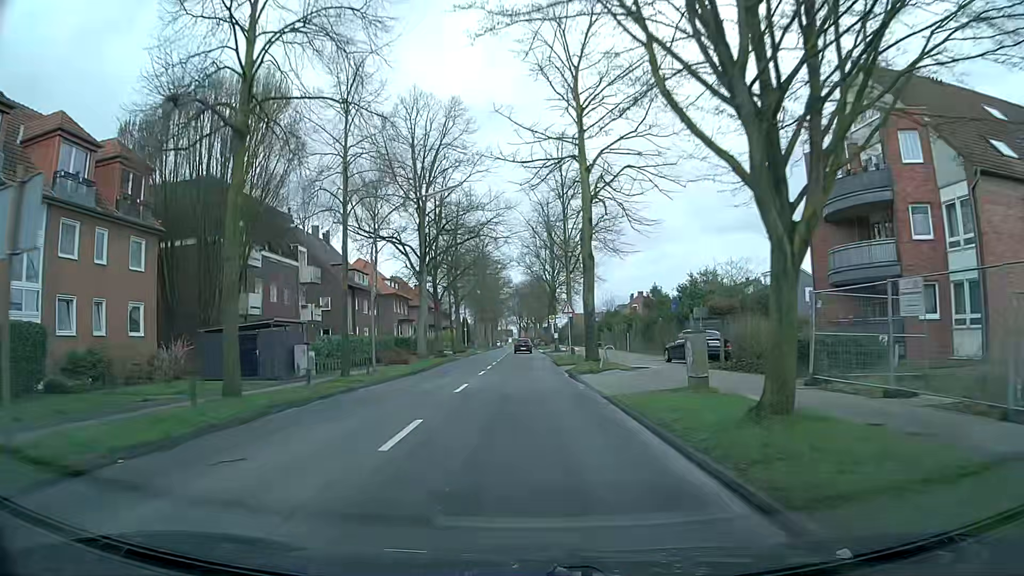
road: secondary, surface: asphalt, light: Day
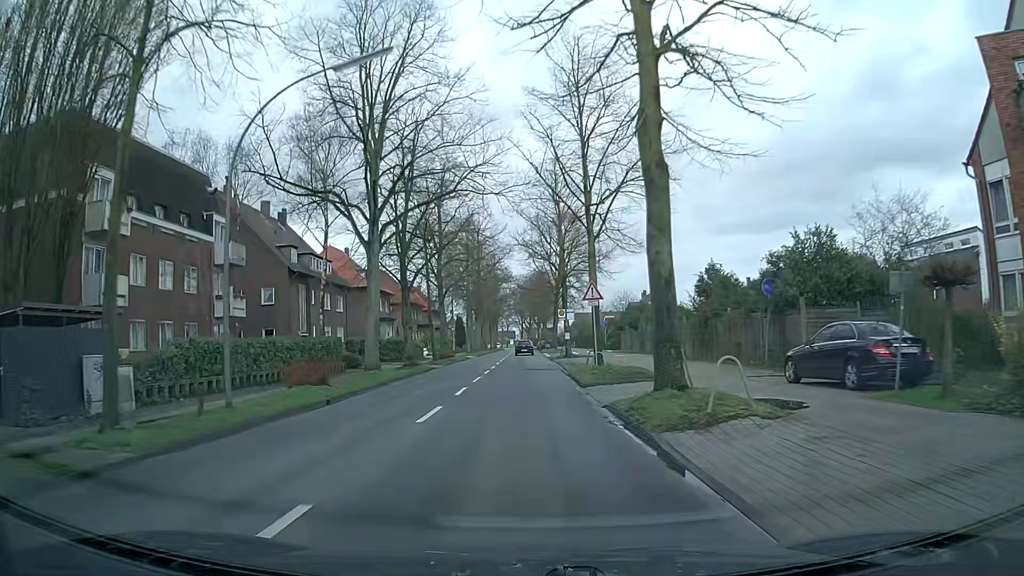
(+0.1, +14.9) m; 0°
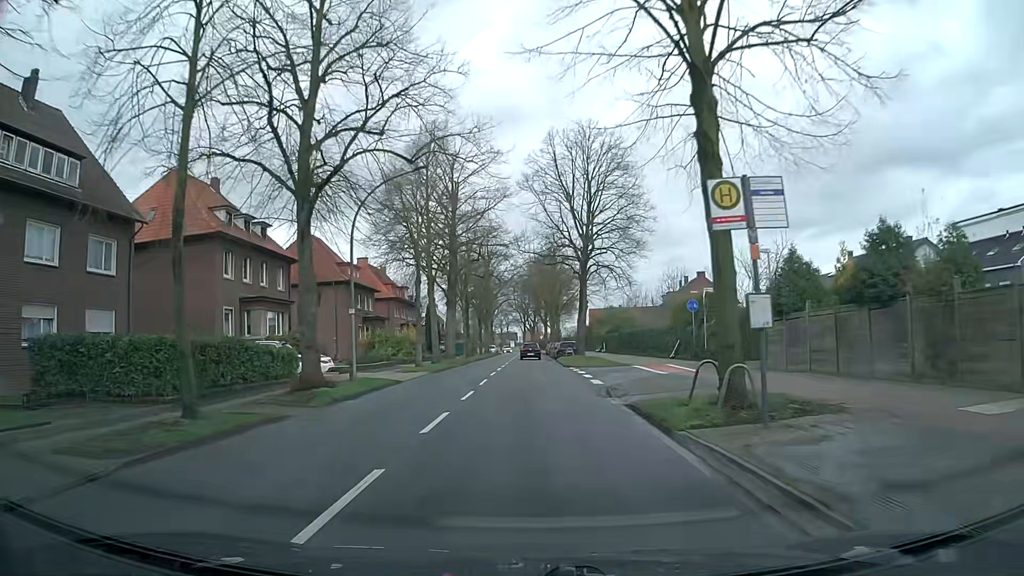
(-0.2, +37.6) m; 0°
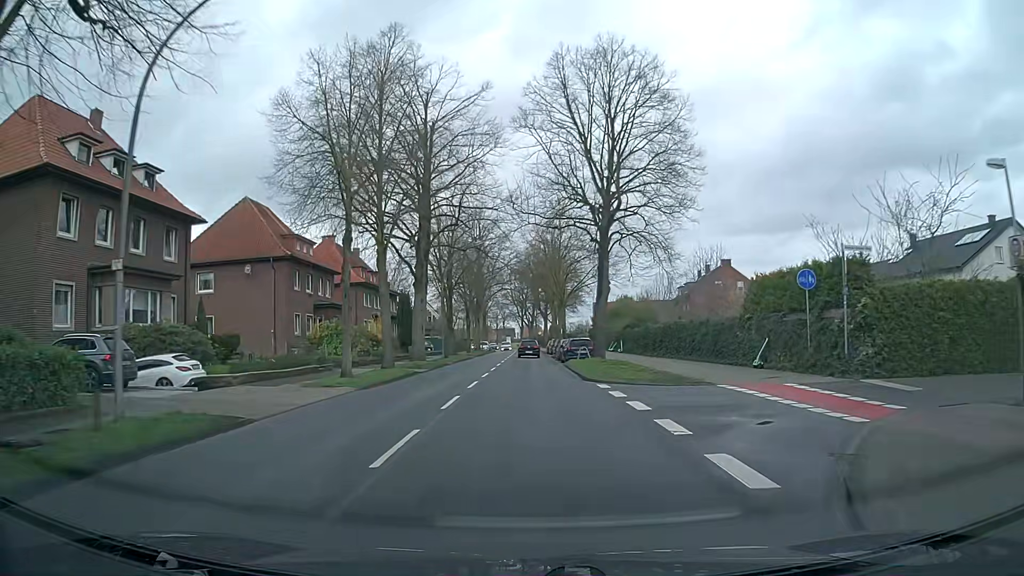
(+0.1, +15.1) m; 0°
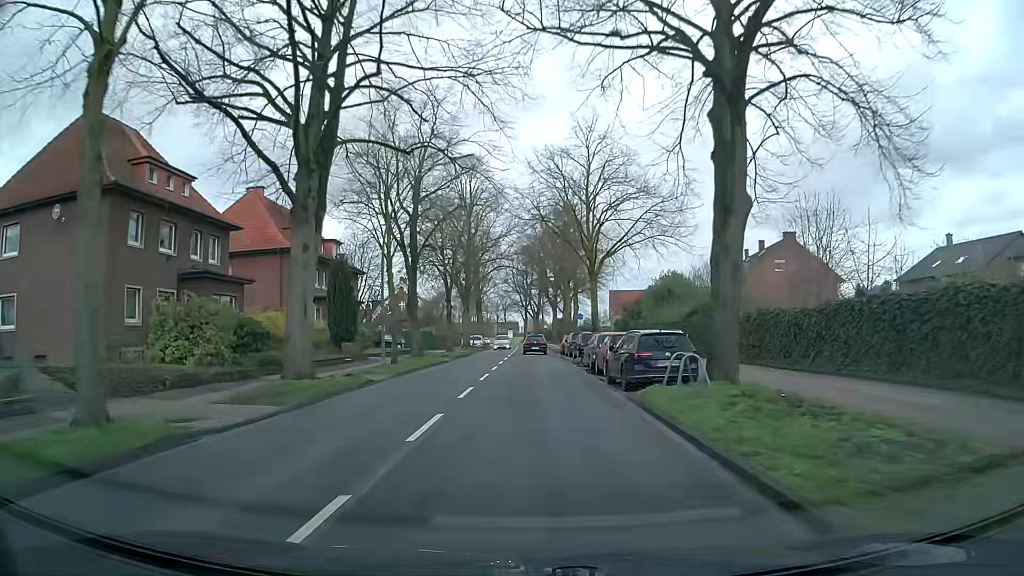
(0.0, +22.6) m; +1°
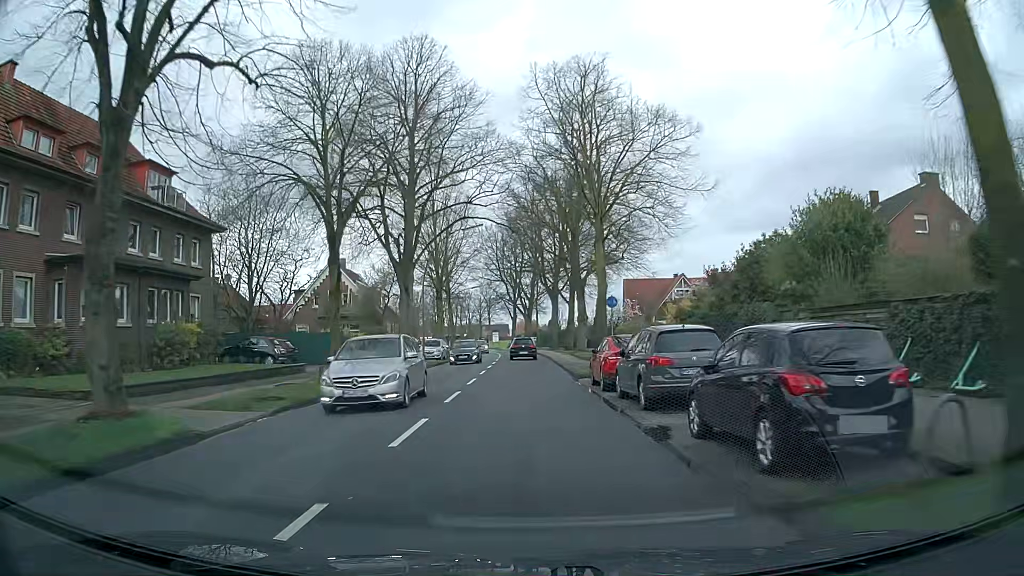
(-0.2, +30.4) m; 0°
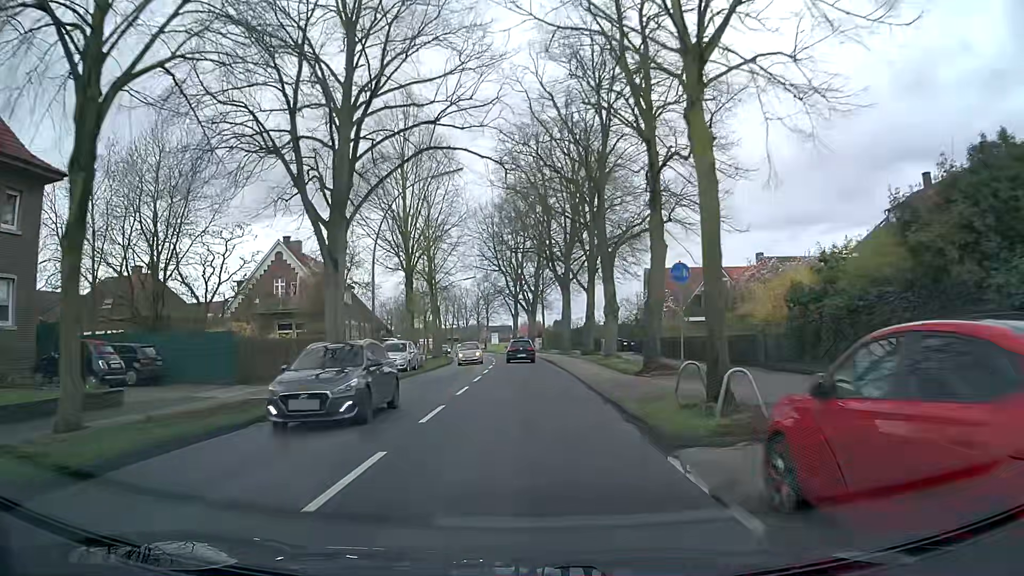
(0.0, +15.3) m; -1°
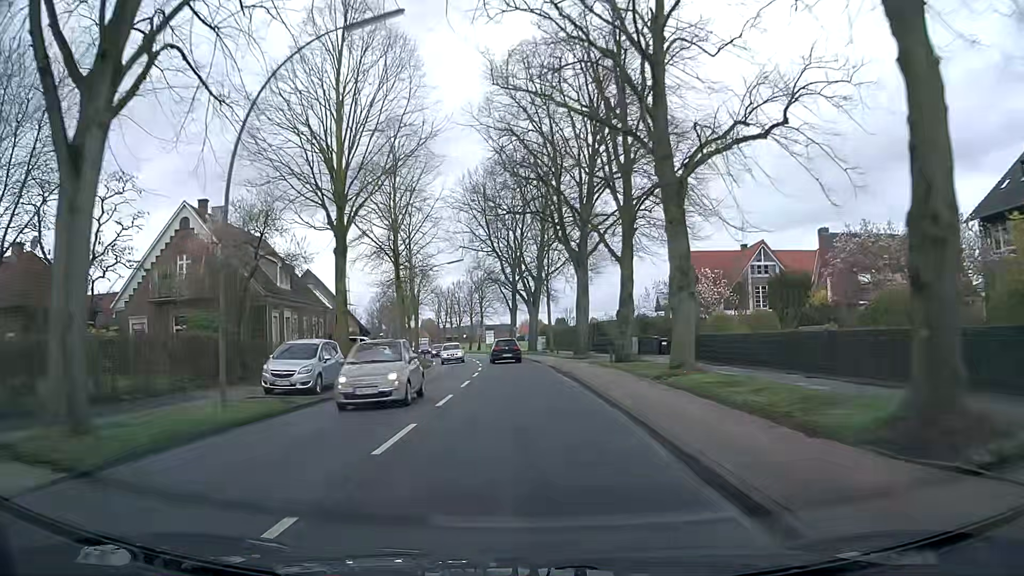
(0.0, +15.3) m; 0°
(0, +10) (0, +20) (0, +30) (-1, +40) (-2, +50) (-4, +60) (-6, +70) (-7, +79) (-9, +89) (-11, +99) m
